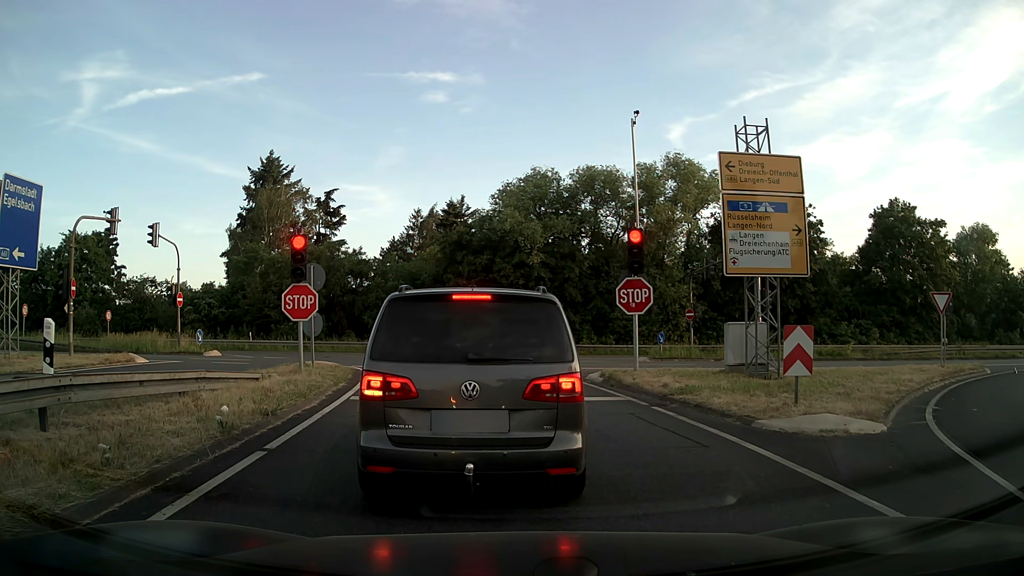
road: motorway_link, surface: asphalt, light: Day
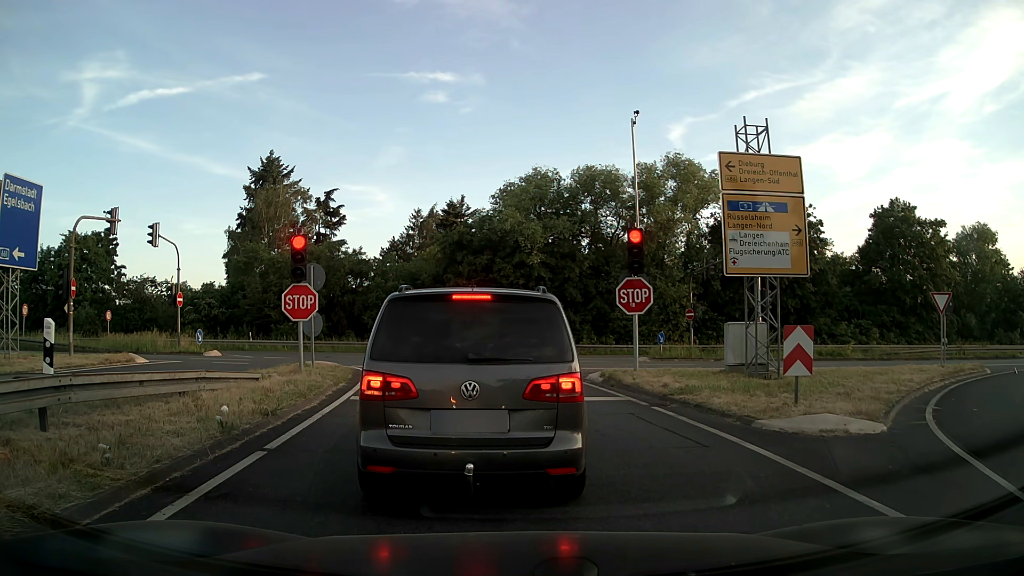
(0.0, 0.0) m; 0°
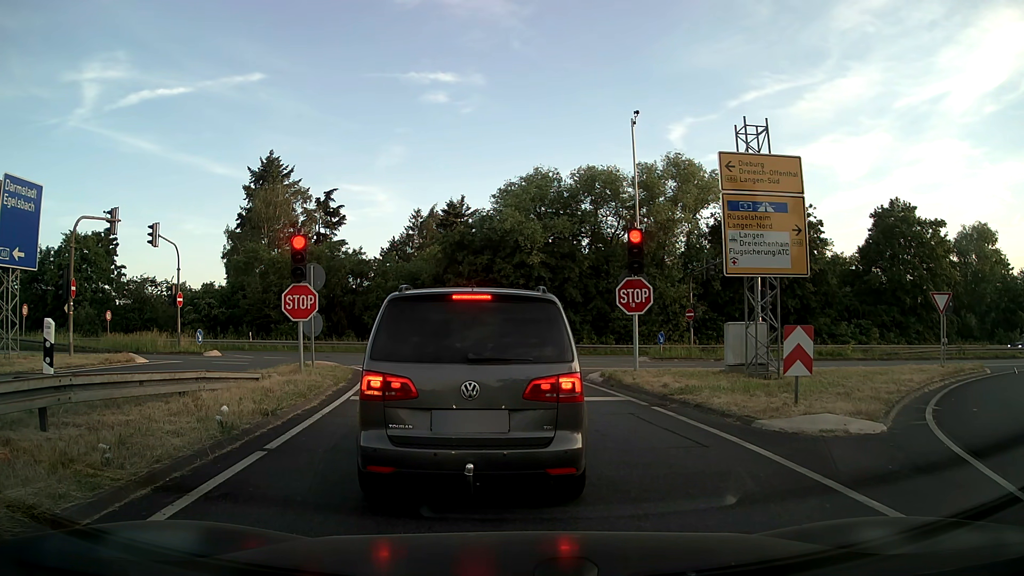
(0.0, 0.0) m; 0°
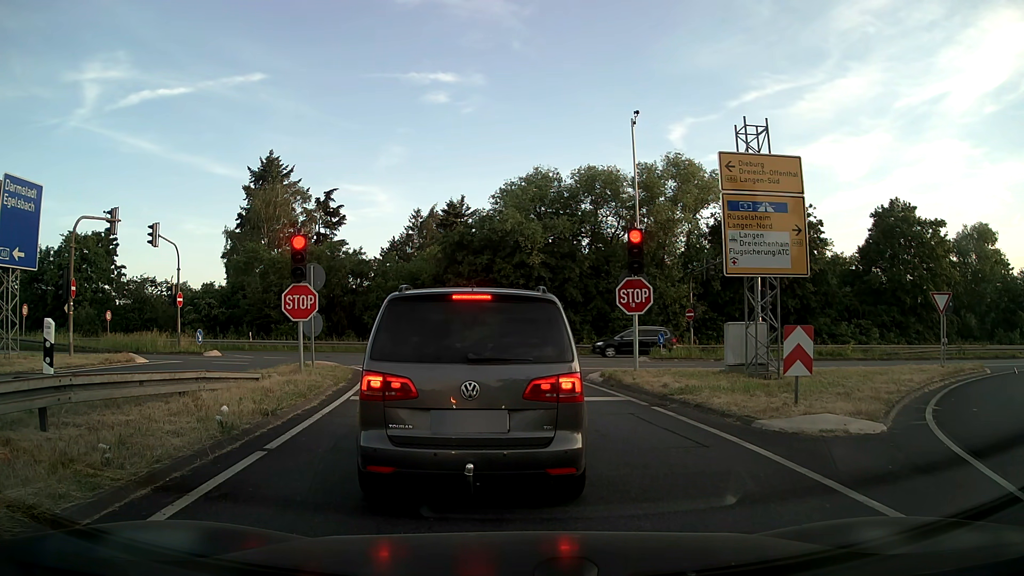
(0.0, 0.0) m; 0°
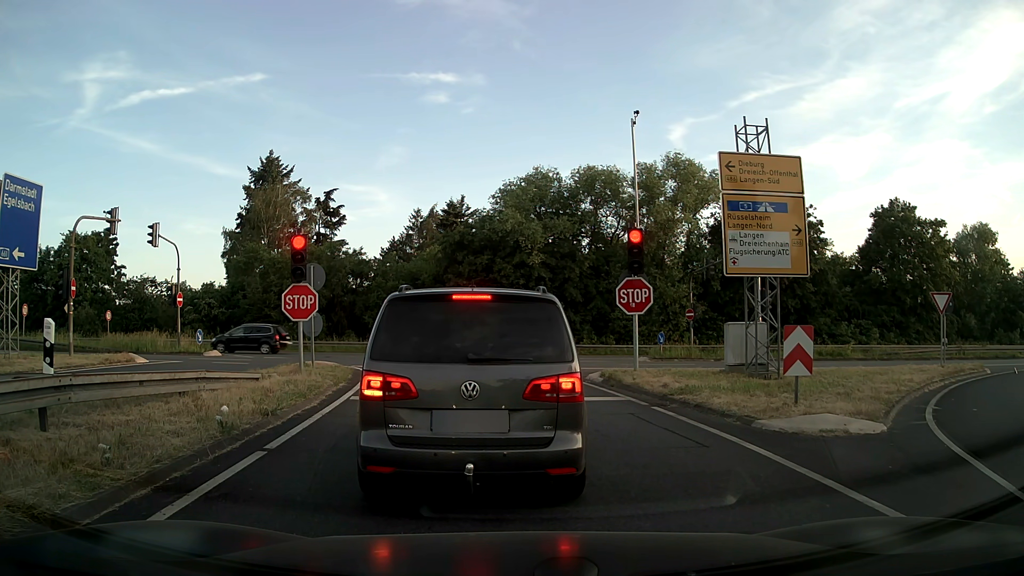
(0.0, 0.0) m; 0°
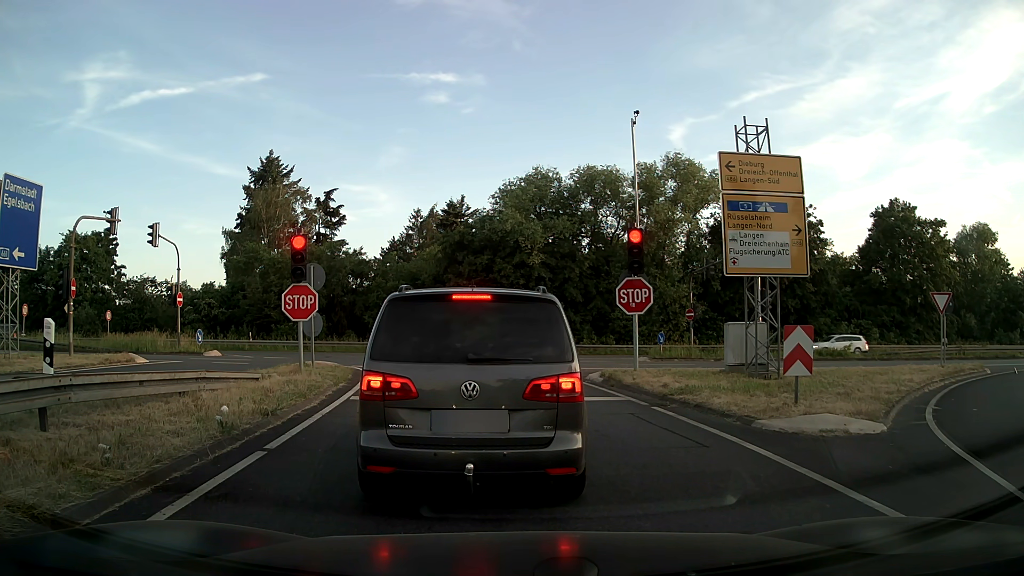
(0.0, 0.0) m; 0°
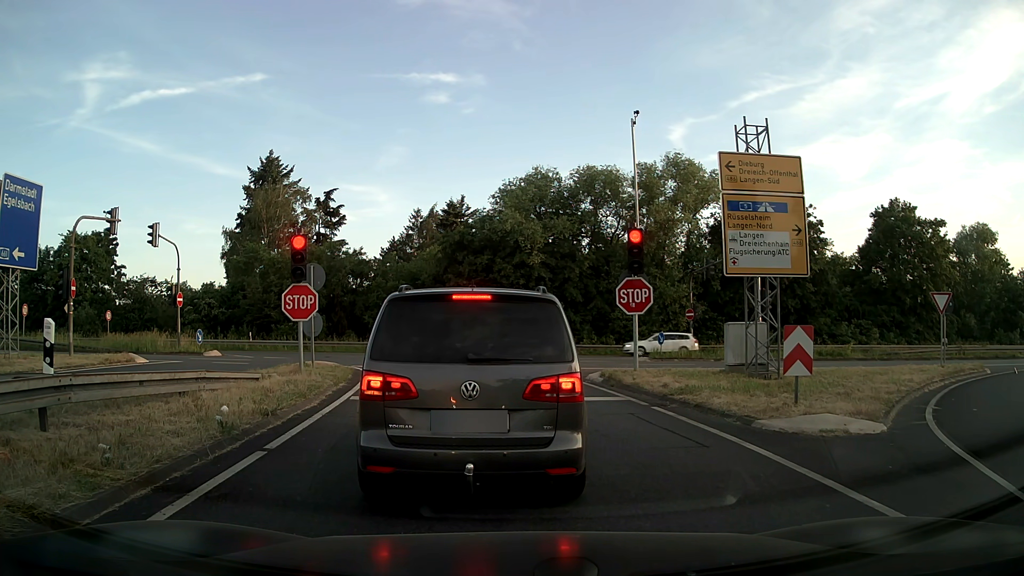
(0.0, 0.0) m; 0°
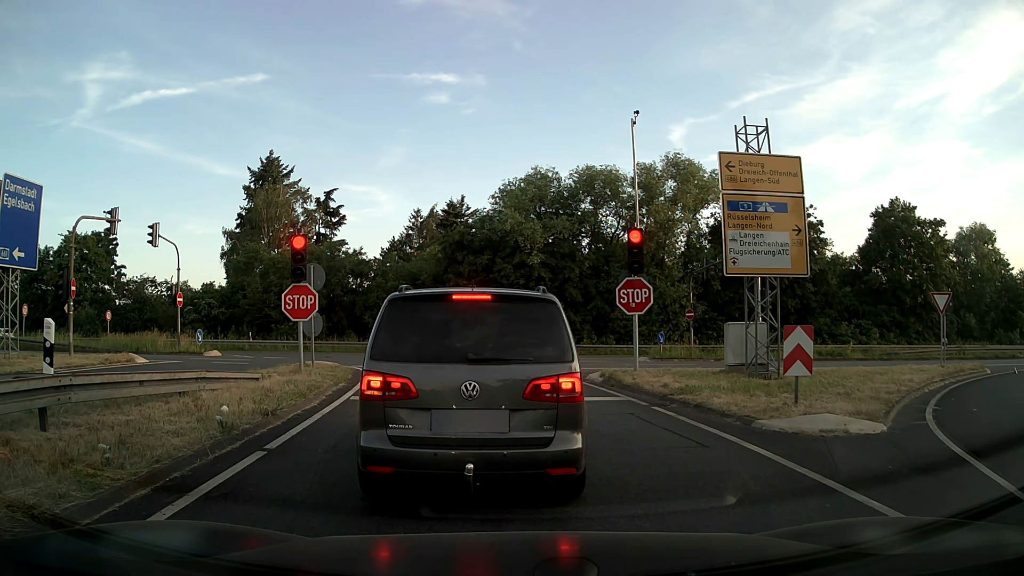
(0.0, 0.0) m; 0°
